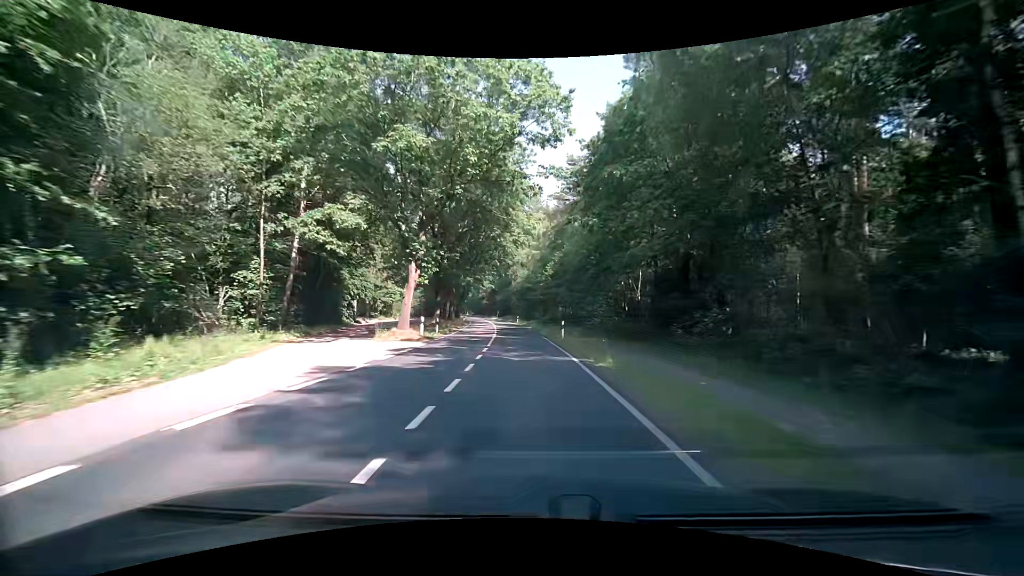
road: secondary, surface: asphalt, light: Day
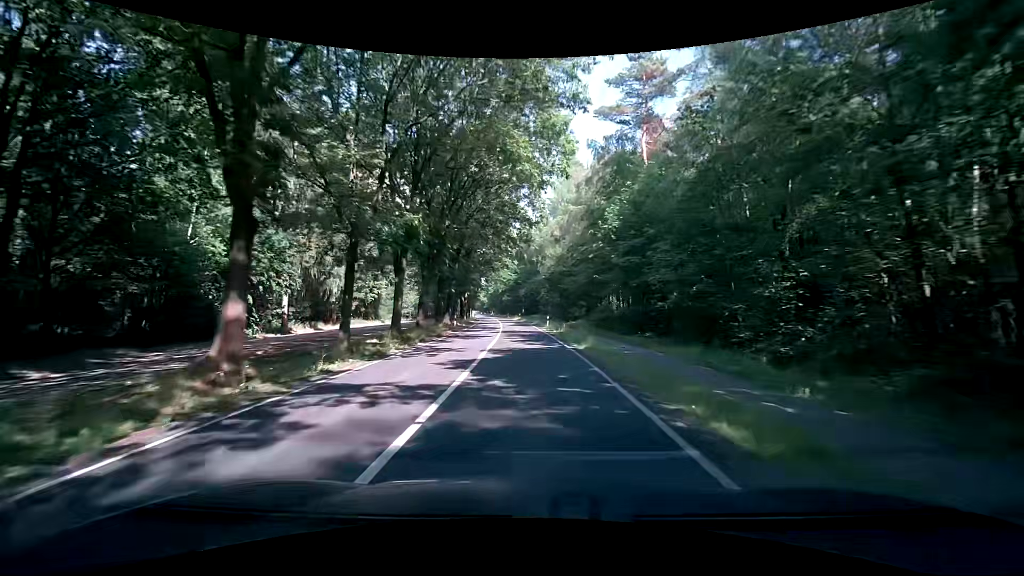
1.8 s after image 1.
(-0.9, +30.5) m; -4°
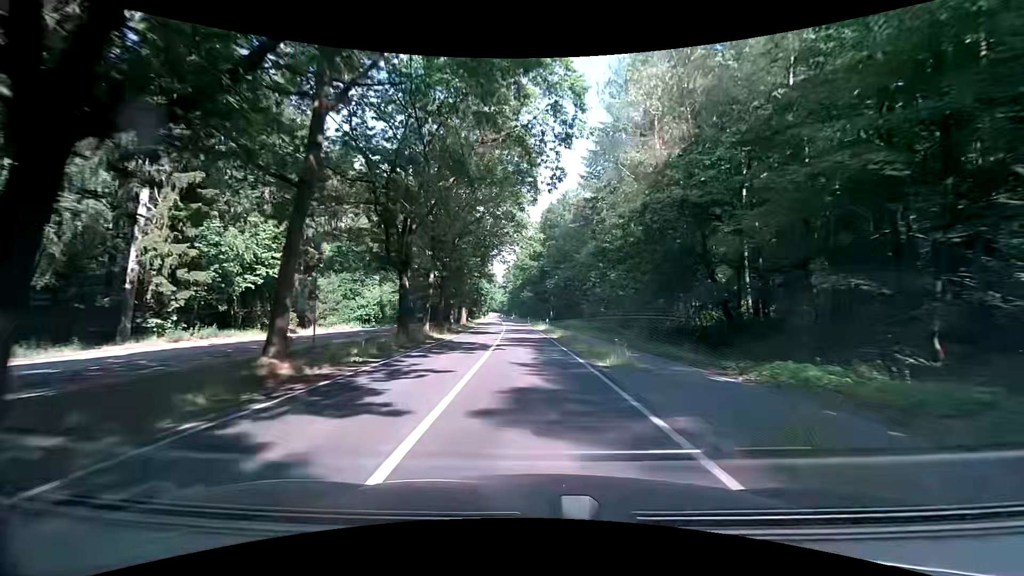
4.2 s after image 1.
(-1.2, +40.4) m; -2°
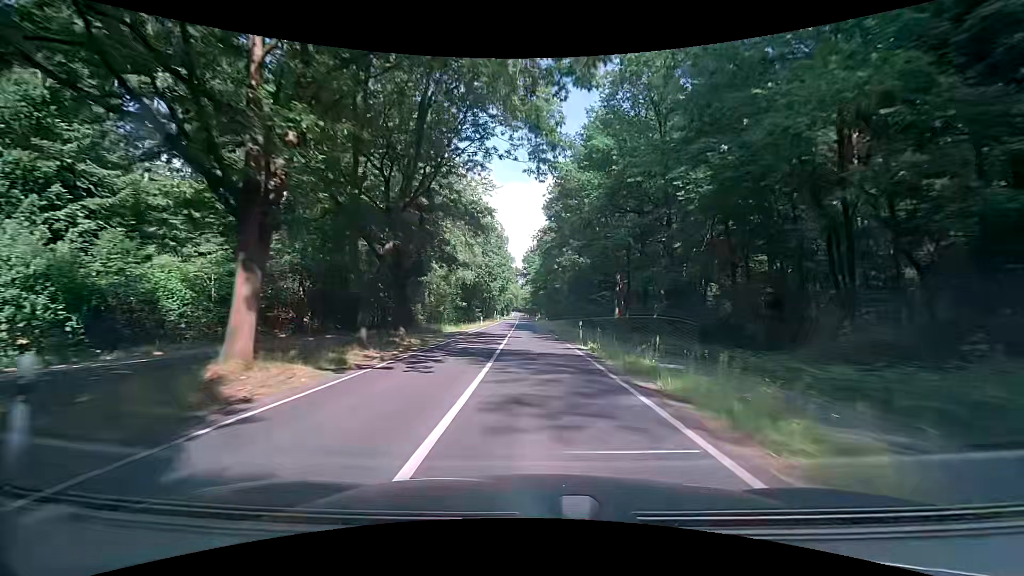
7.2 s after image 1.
(-2.1, +50.3) m; -4°
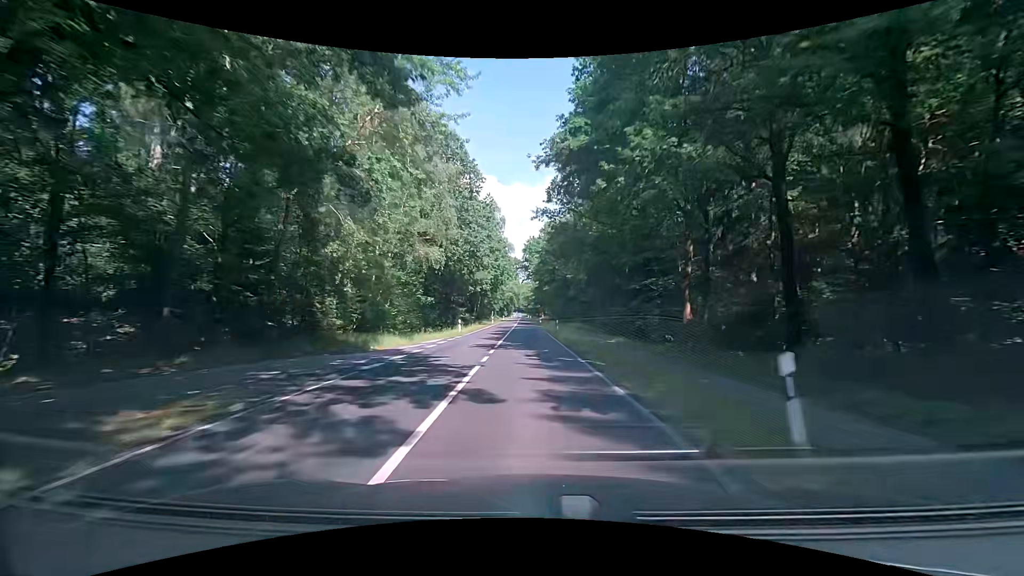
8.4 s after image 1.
(+0.1, +20.5) m; -1°
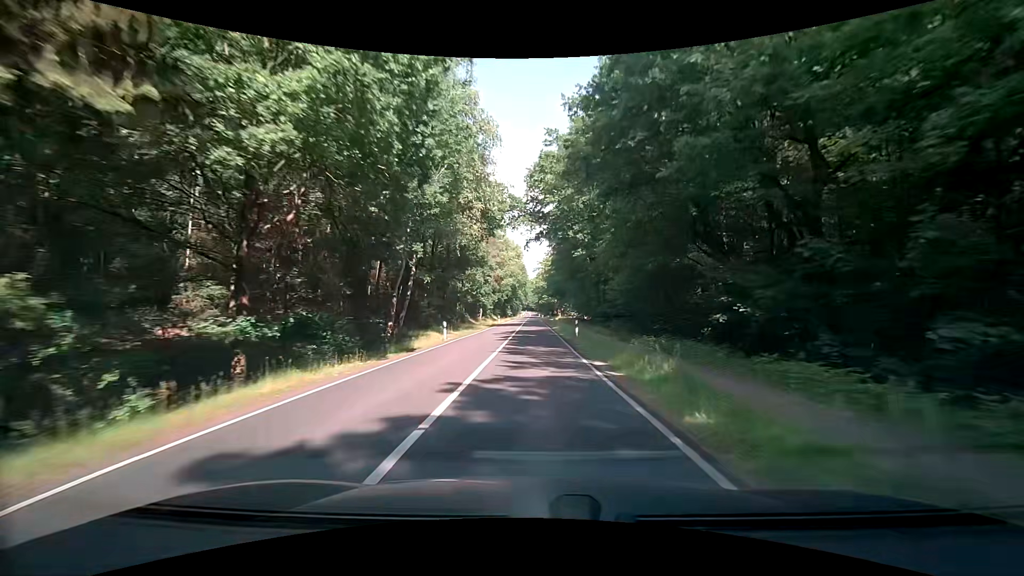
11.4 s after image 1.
(+0.4, +52.5) m; +1°
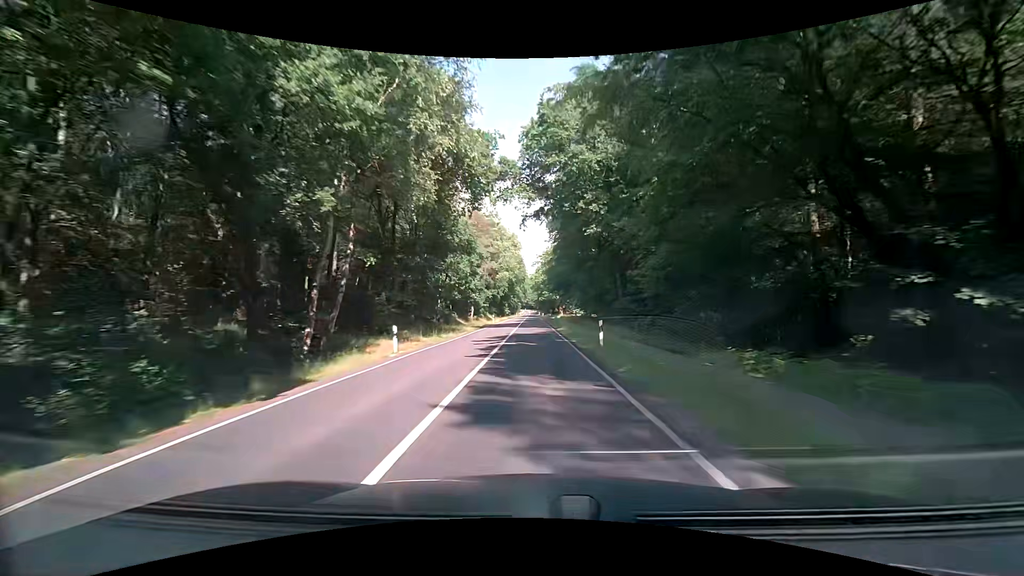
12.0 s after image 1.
(-0.1, +10.7) m; -1°
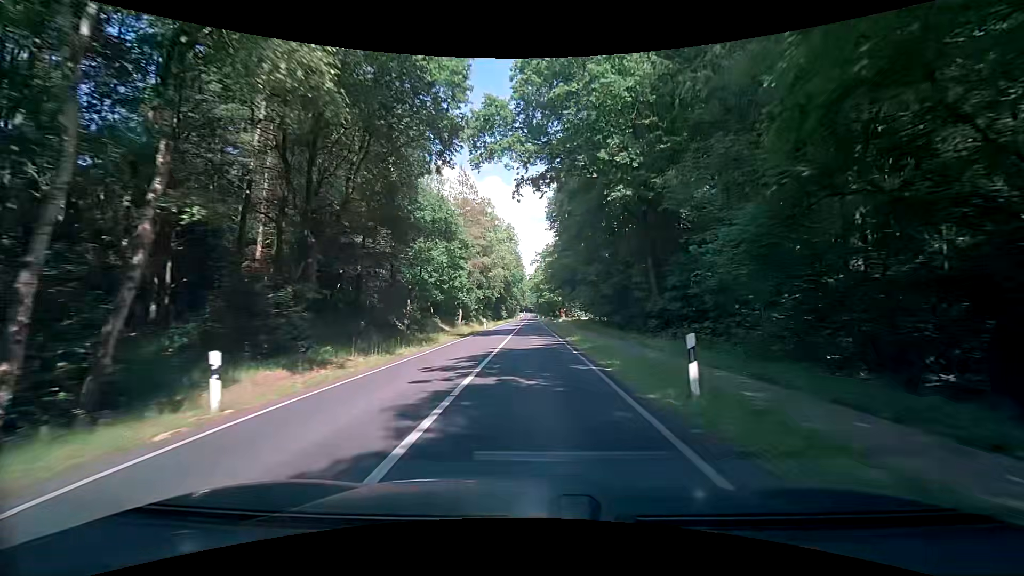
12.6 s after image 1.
(0.0, +10.8) m; -1°
